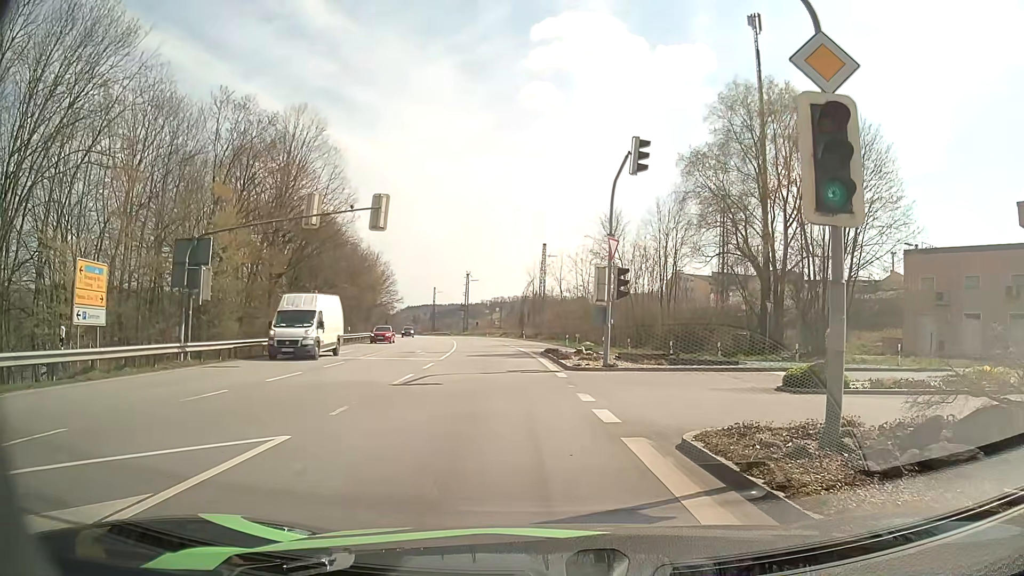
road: primary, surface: asphalt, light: Day
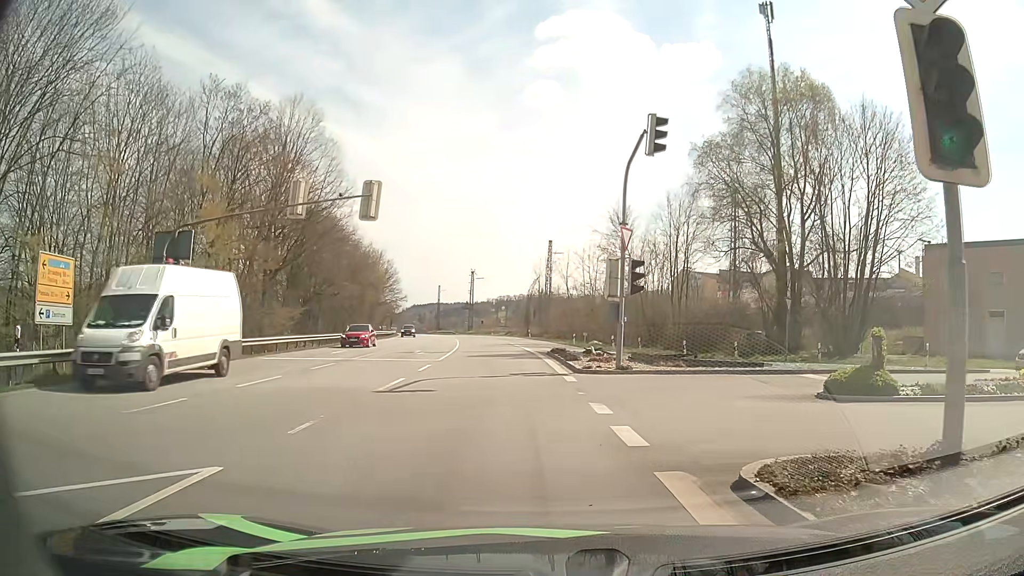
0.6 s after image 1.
(0.0, +2.2) m; 0°
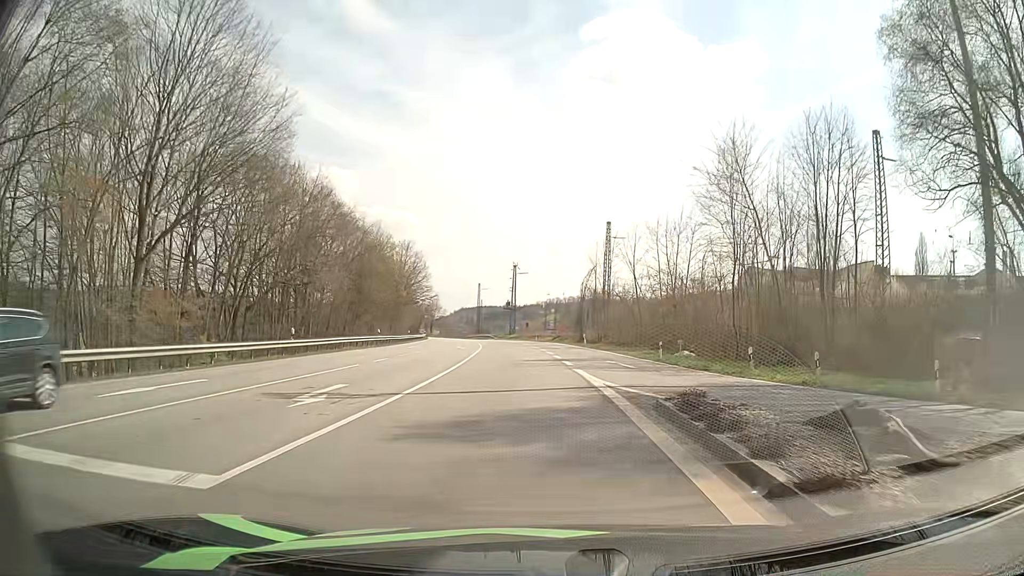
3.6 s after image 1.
(-0.8, +21.9) m; -4°
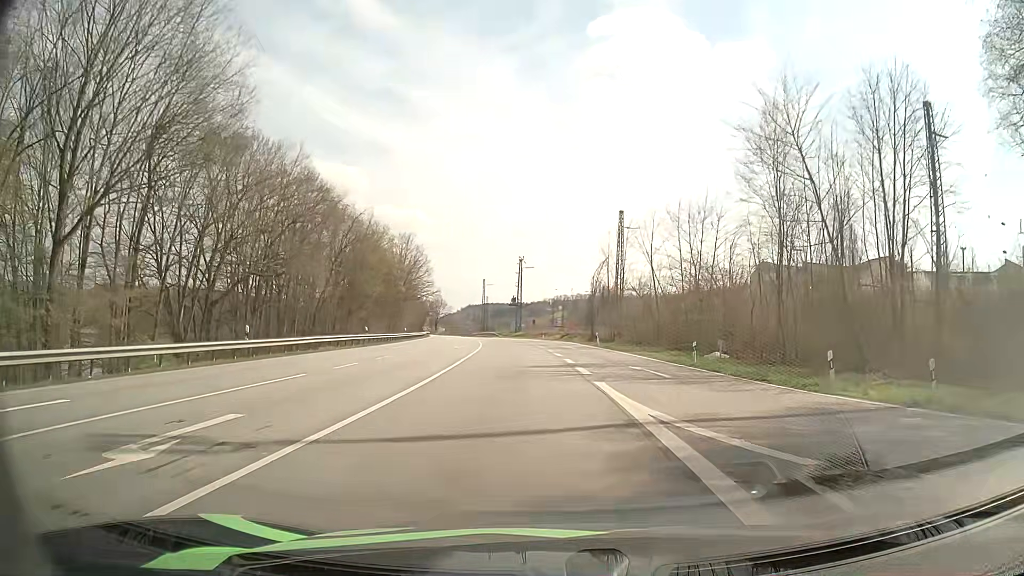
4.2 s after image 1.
(0.0, +6.3) m; 0°
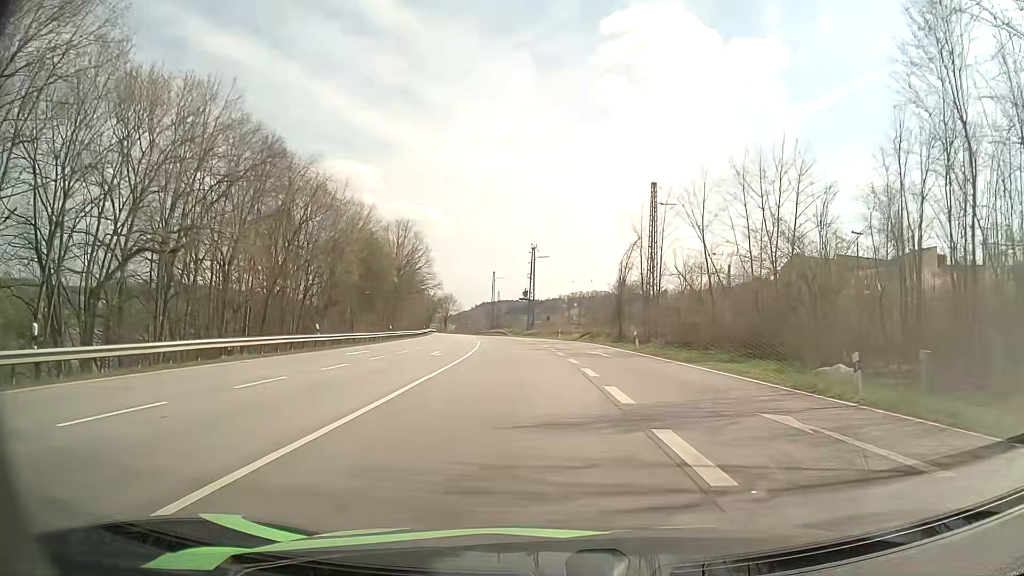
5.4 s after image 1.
(-0.1, +14.2) m; -1°
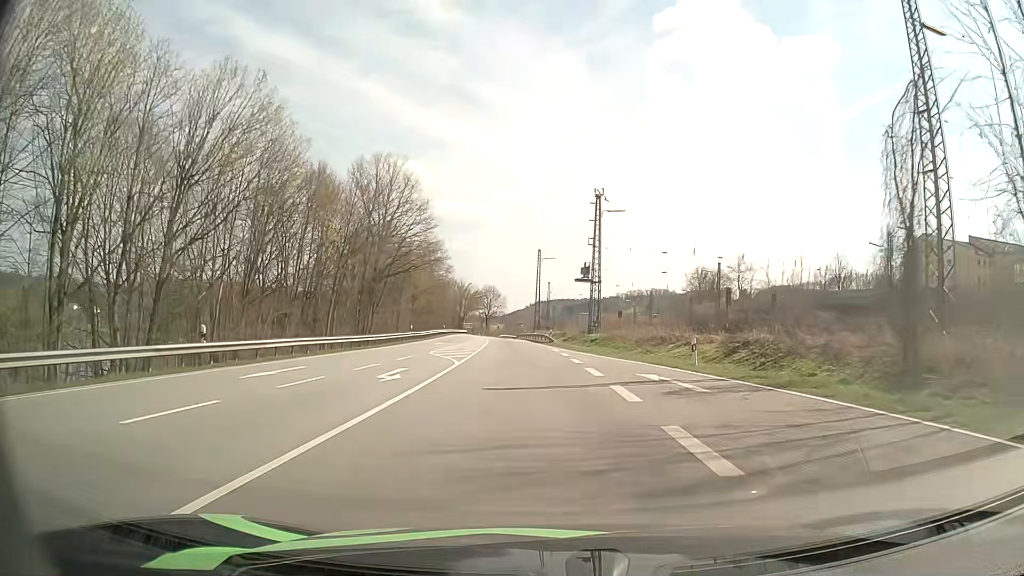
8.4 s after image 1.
(-1.6, +42.1) m; -5°
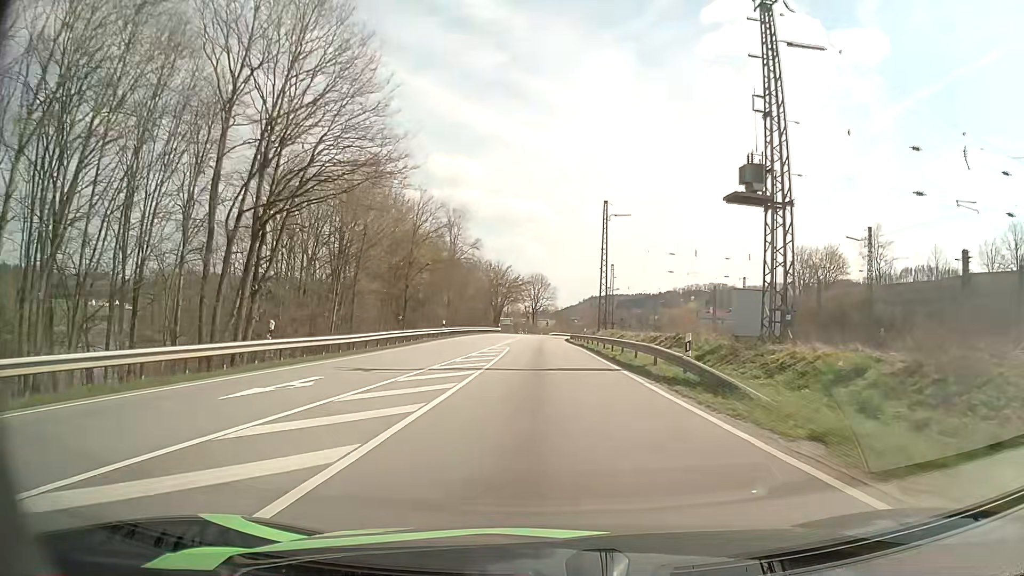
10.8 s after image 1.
(-1.6, +38.7) m; -4°
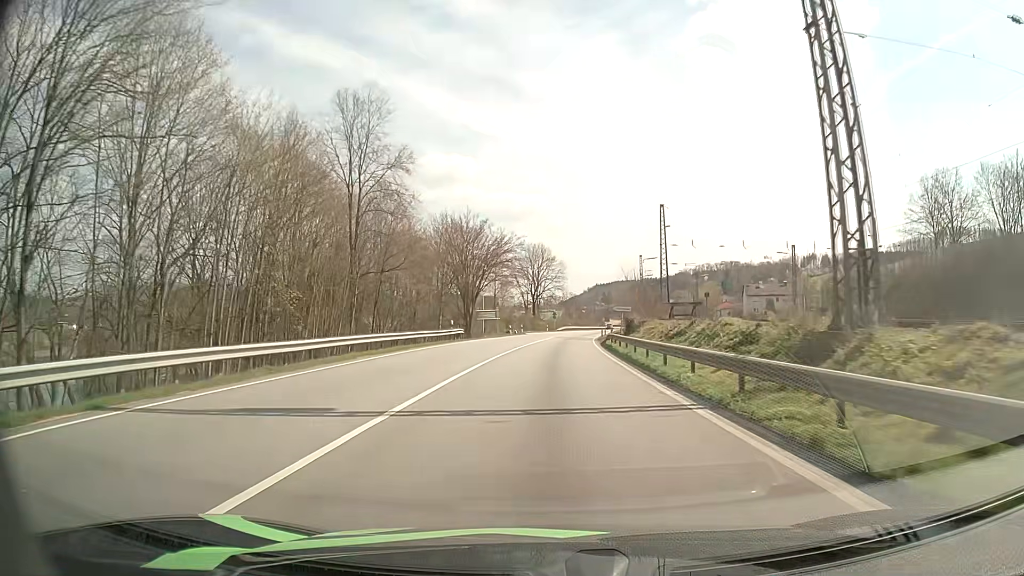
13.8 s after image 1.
(-0.5, +53.1) m; 0°
(0, +10) (0, +20) (0, +30) (+1, +40) (+1, +50) (+2, +60) (+3, +70) (+4, +80) (+5, +90) (+6, +100) m
